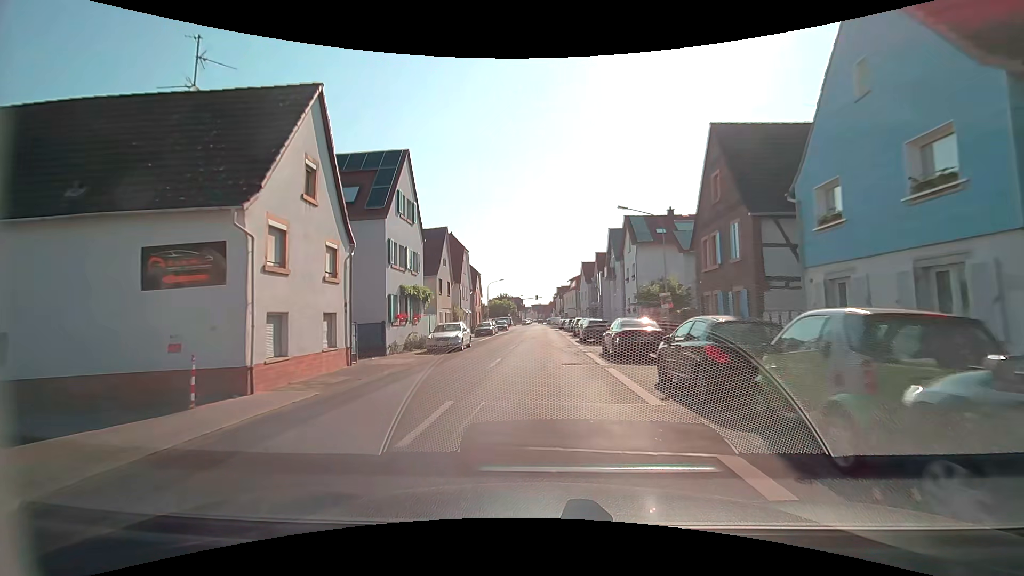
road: tertiary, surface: asphalt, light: Day
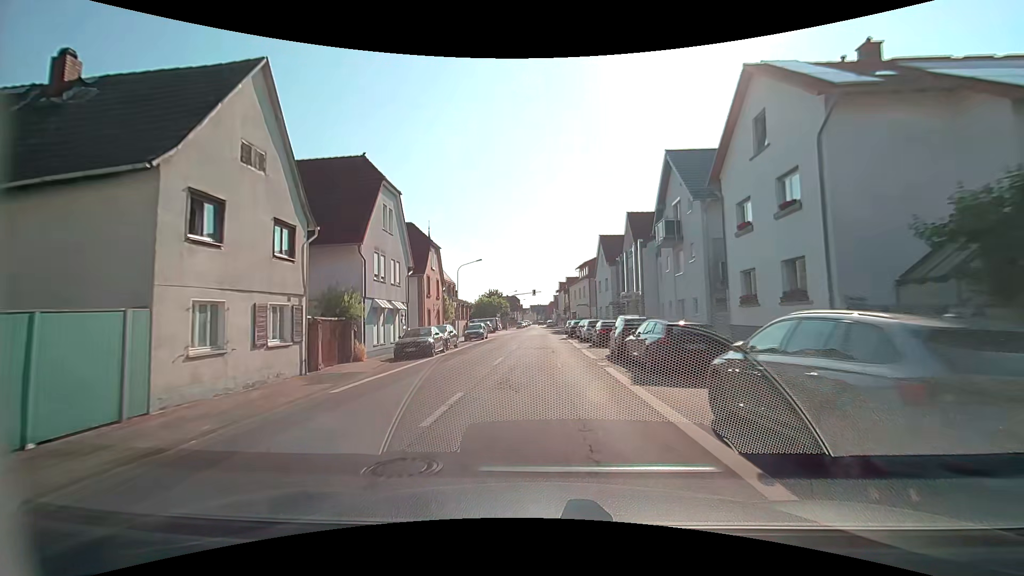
(-0.1, +26.5) m; 0°
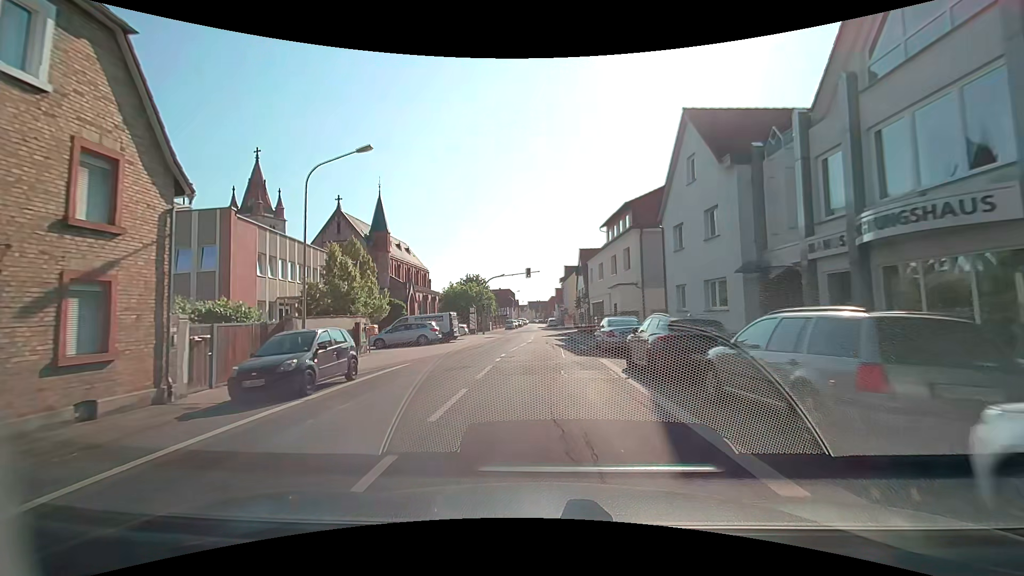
(-0.4, +32.2) m; 0°
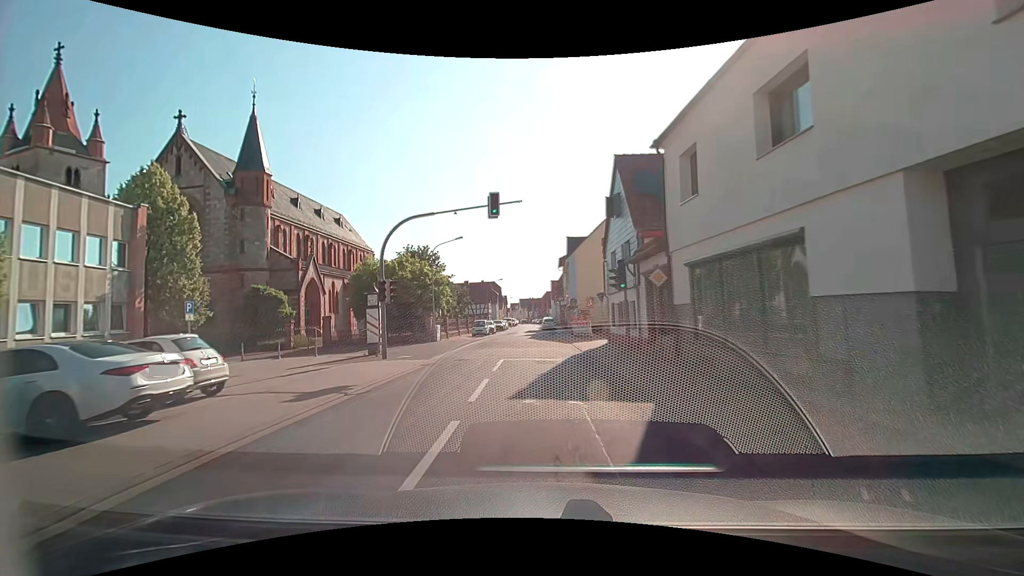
(+0.1, +31.0) m; +1°
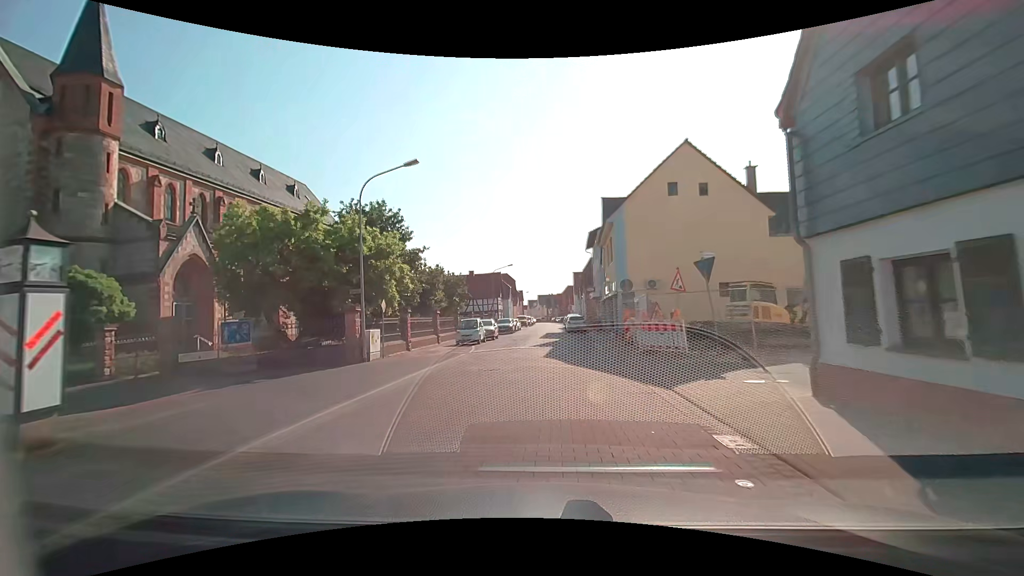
(-0.5, +18.1) m; -2°
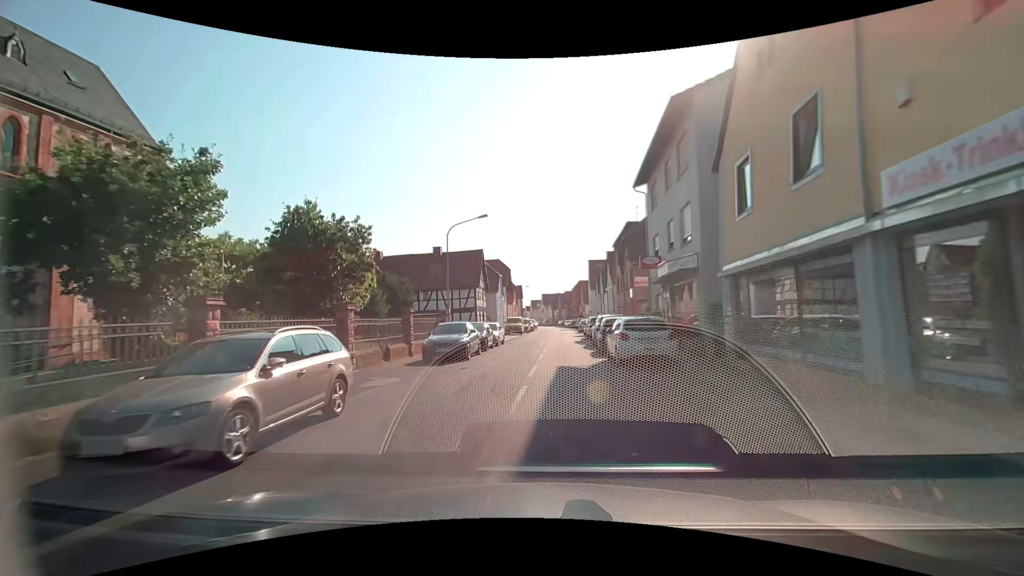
(-0.1, +29.1) m; -1°
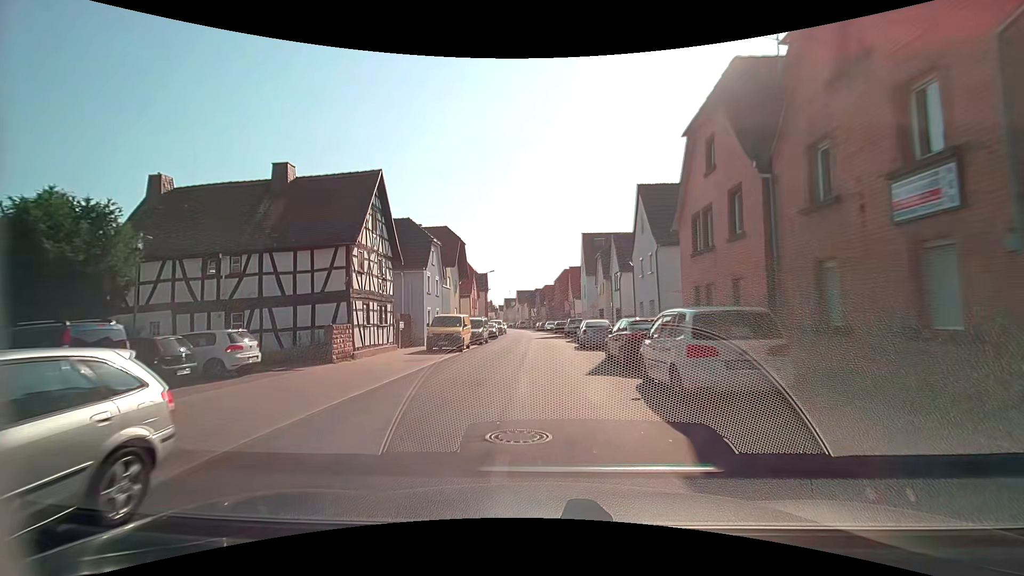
(+0.6, +28.4) m; +3°
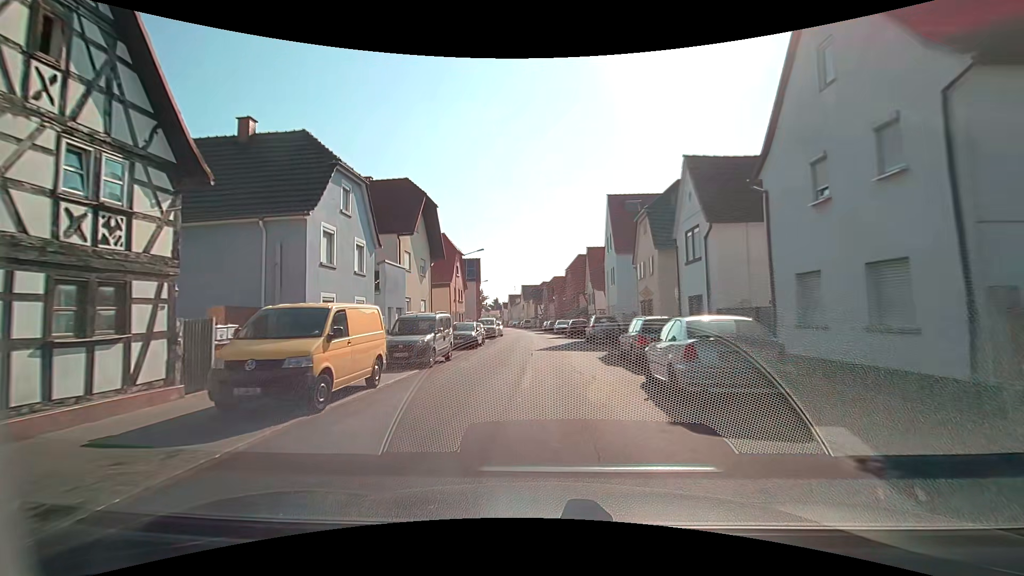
(0.0, +17.2) m; -1°
(0, +10) (0, +20) (0, +30) (0, +40) (-1, +50) (-1, +60) (-2, +70) (-3, +80) (-5, +90) (-6, +100) m
